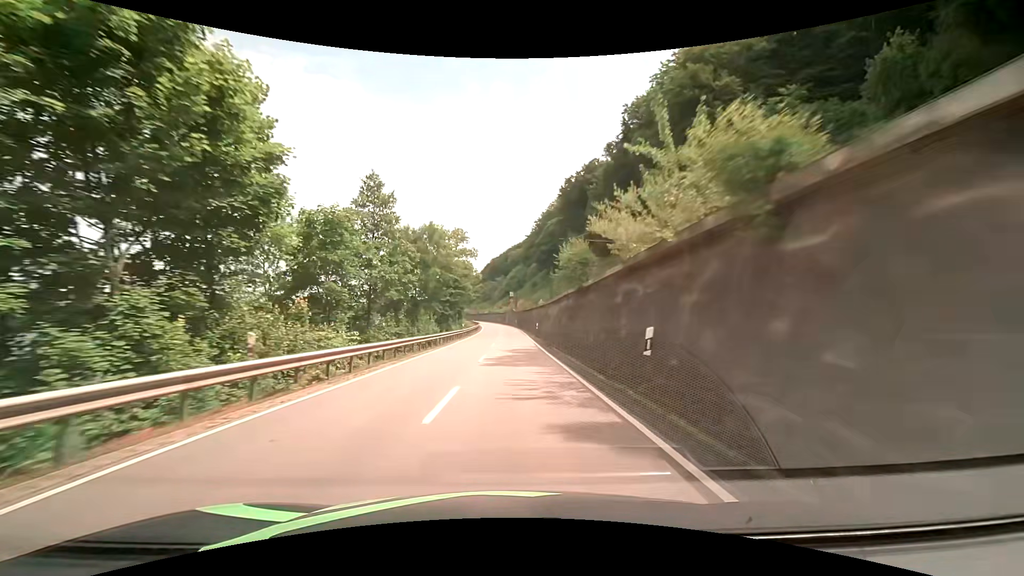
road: primary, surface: asphalt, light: Day
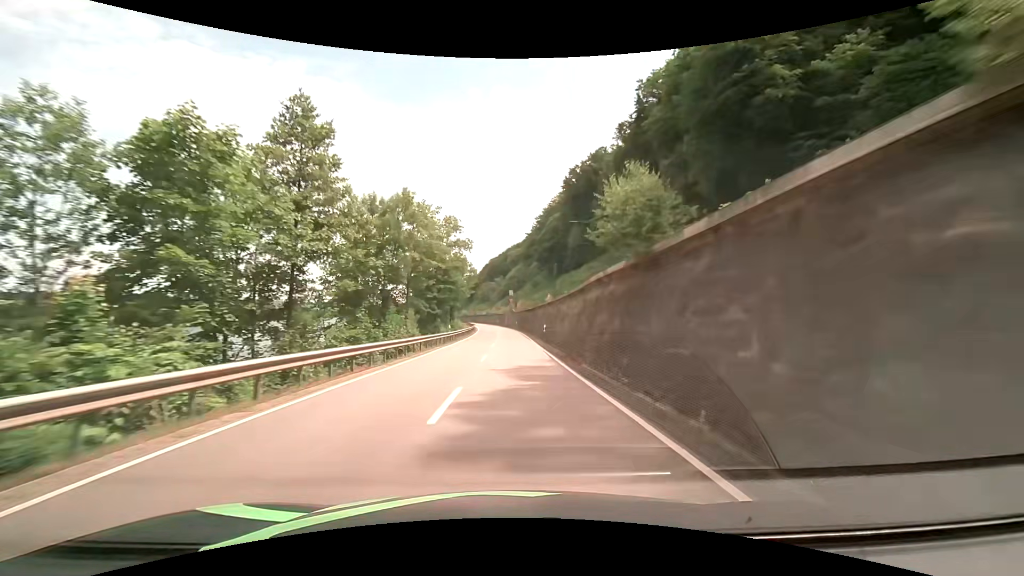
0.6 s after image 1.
(0.0, +11.9) m; 0°
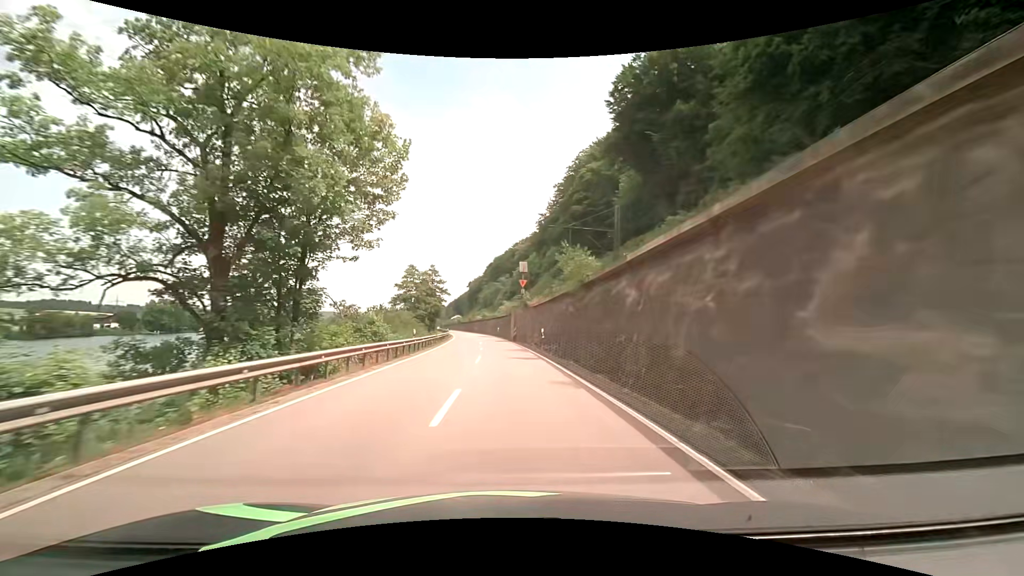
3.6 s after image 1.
(+0.1, +60.2) m; -1°
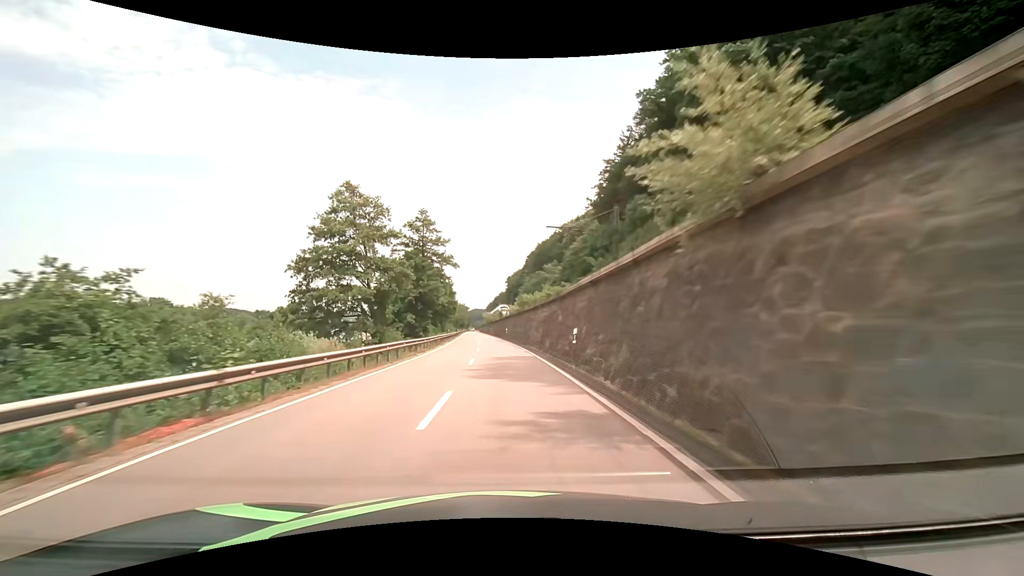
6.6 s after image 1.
(-2.1, +59.9) m; -5°
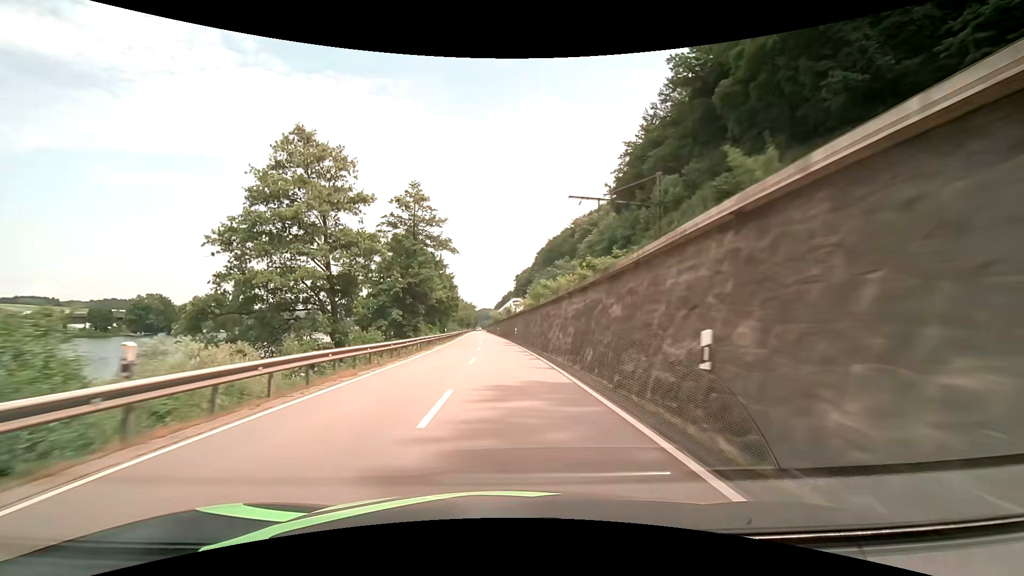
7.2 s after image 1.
(-0.1, +11.9) m; -1°
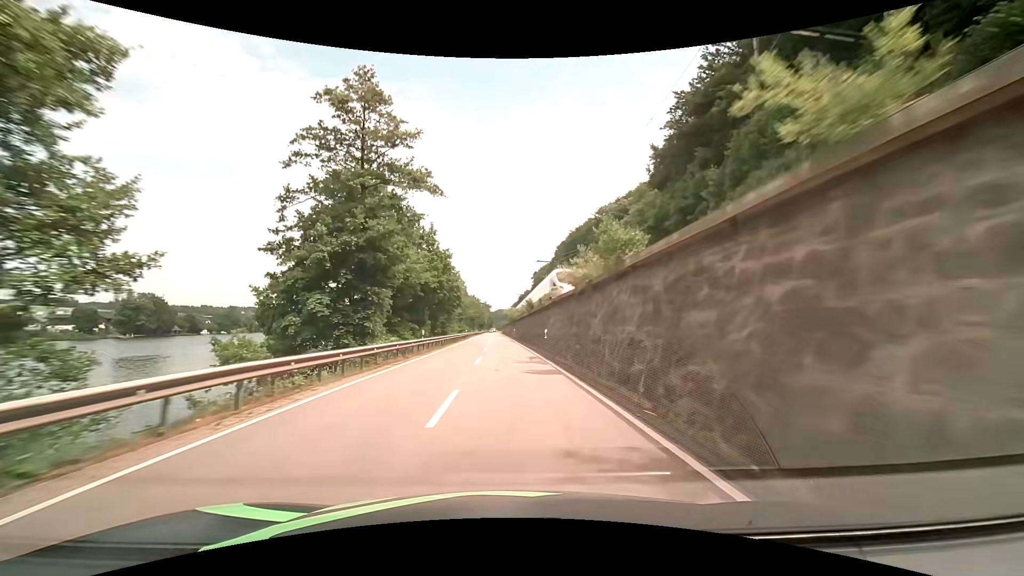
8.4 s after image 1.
(-0.3, +23.8) m; -2°
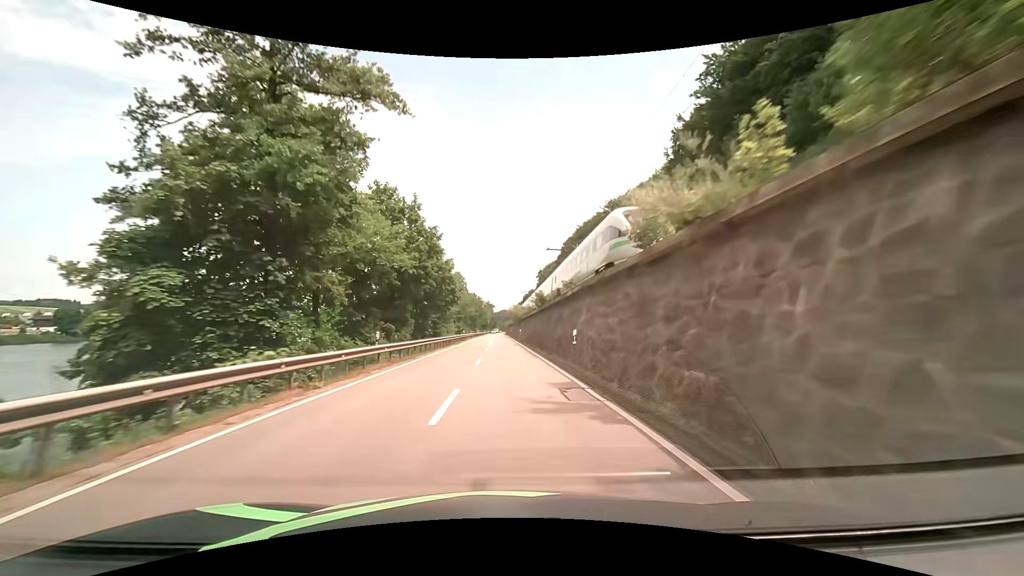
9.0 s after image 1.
(0.0, +11.9) m; 0°
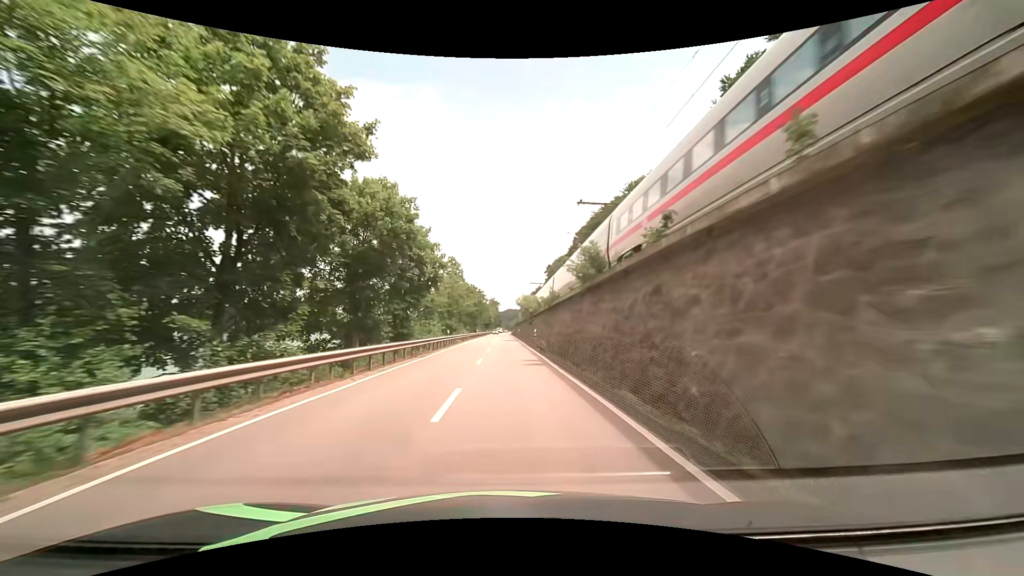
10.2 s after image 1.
(-0.1, +23.7) m; -1°
(0, +10) (0, +20) (0, +30) (0, +40) (0, +50) (0, +60) (0, +70) (0, +80) (0, +90) (0, +100) m
